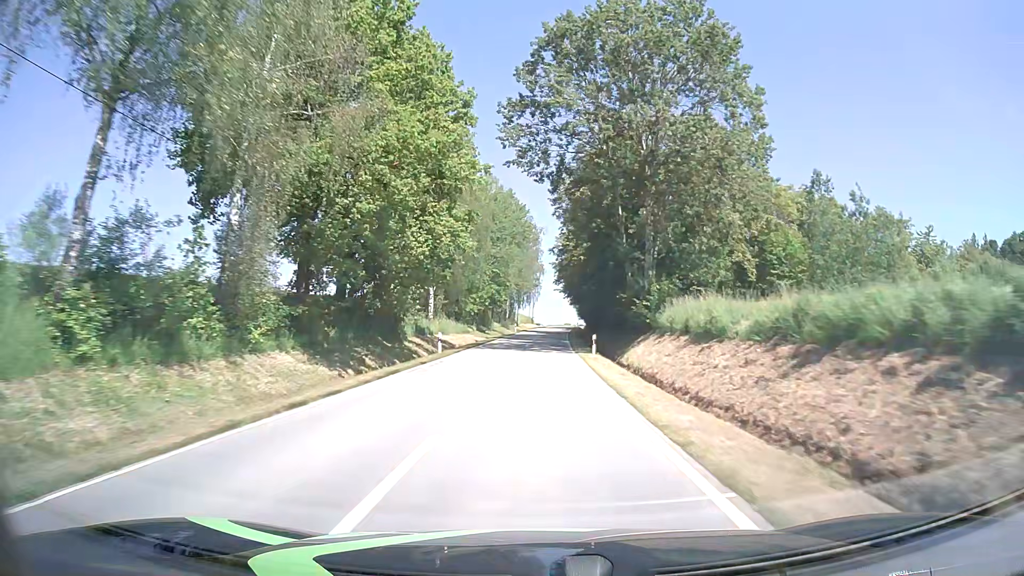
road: tertiary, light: Day
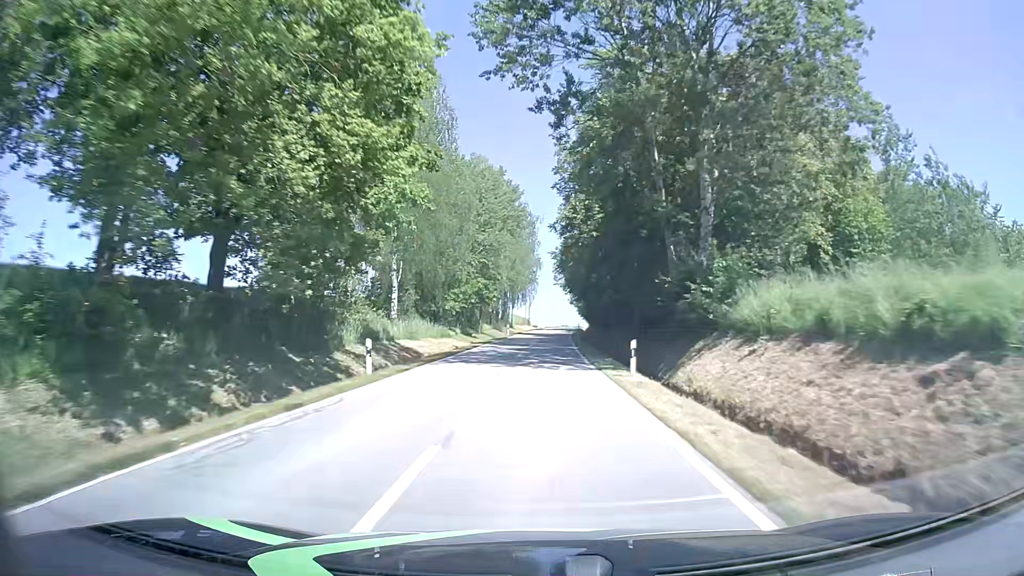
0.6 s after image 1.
(+0.1, +12.9) m; +1°
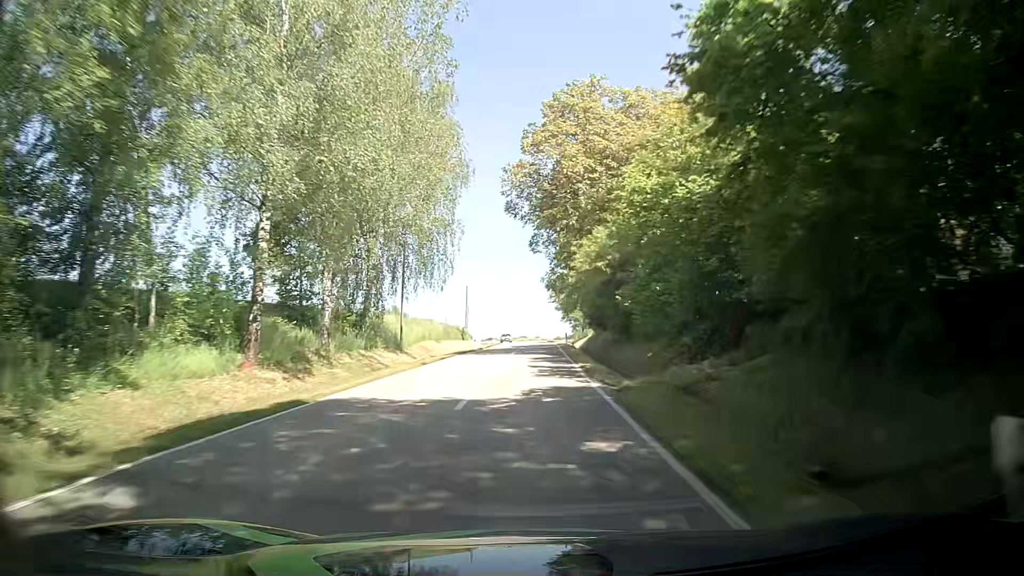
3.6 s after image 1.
(+1.8, +65.3) m; +3°
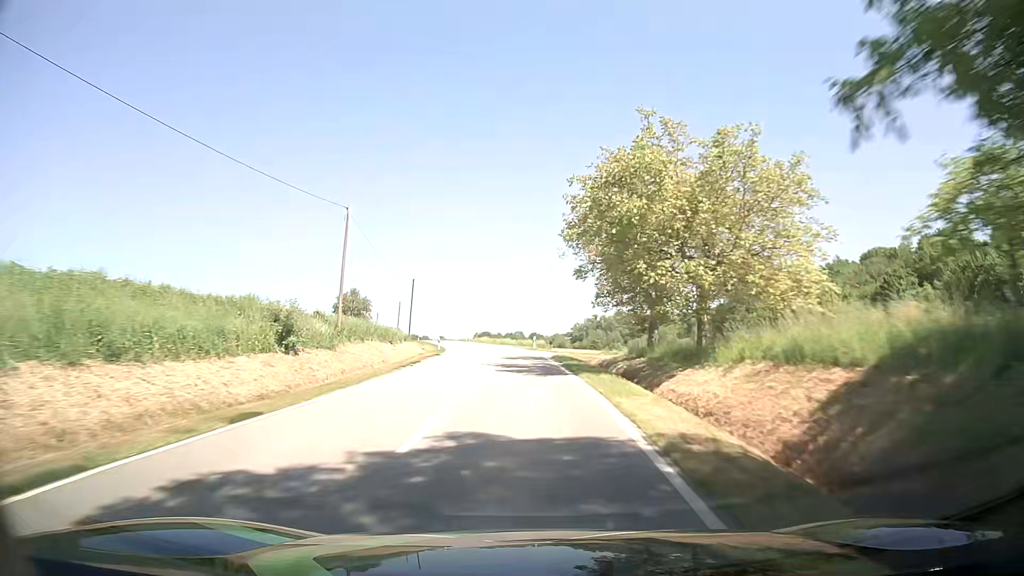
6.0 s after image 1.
(+0.9, +51.7) m; +1°
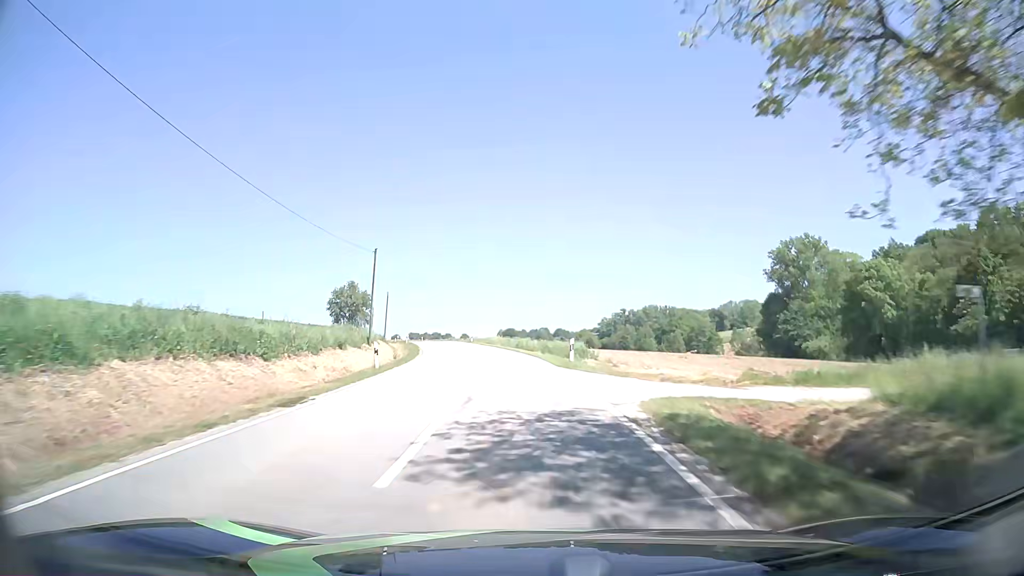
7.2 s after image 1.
(-0.4, +25.9) m; -2°
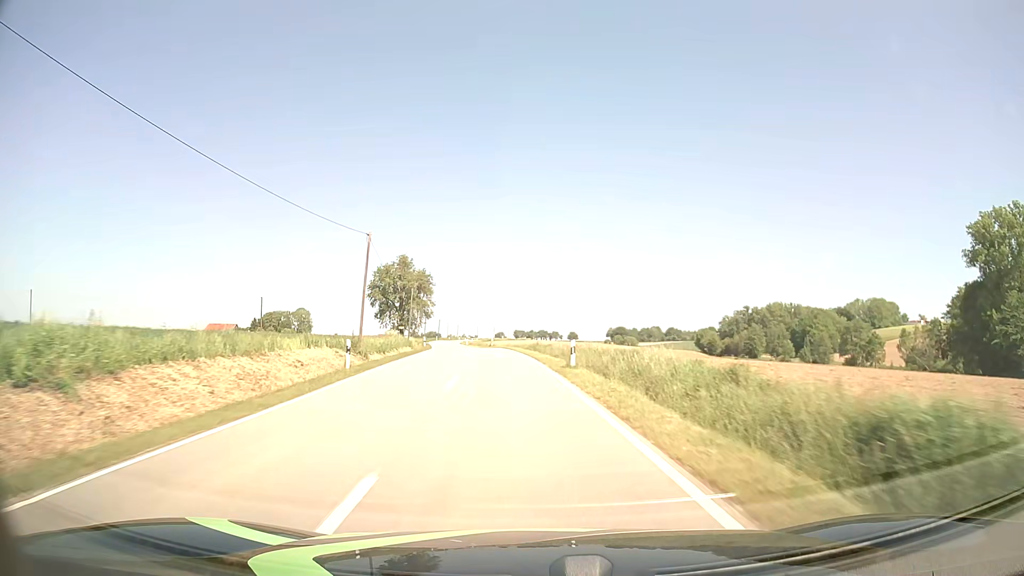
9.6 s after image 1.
(-4.5, +51.9) m; -9°
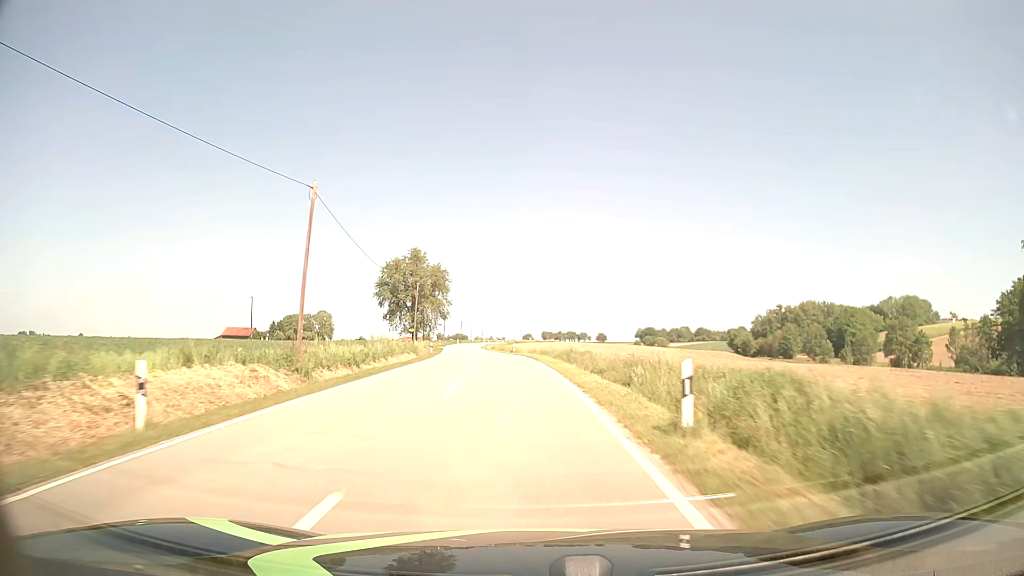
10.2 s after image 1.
(-0.3, +13.2) m; -2°
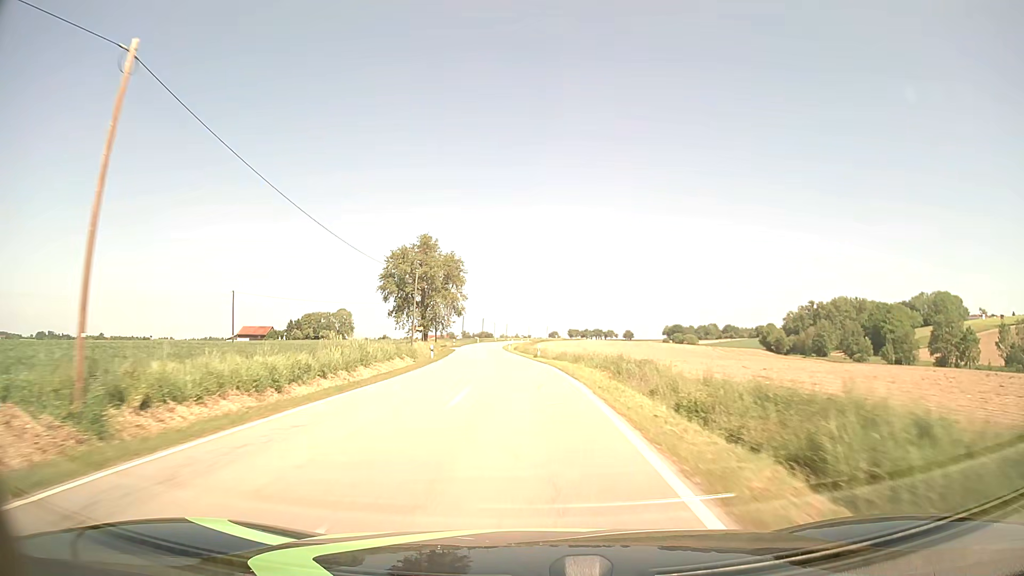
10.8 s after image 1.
(-0.3, +13.2) m; -2°
(0, +10) (0, +20) (-1, +30) (-2, +40) (-2, +50) (-3, +60) (-4, +70) (-5, +80) (-5, +90) (-6, +100) m
